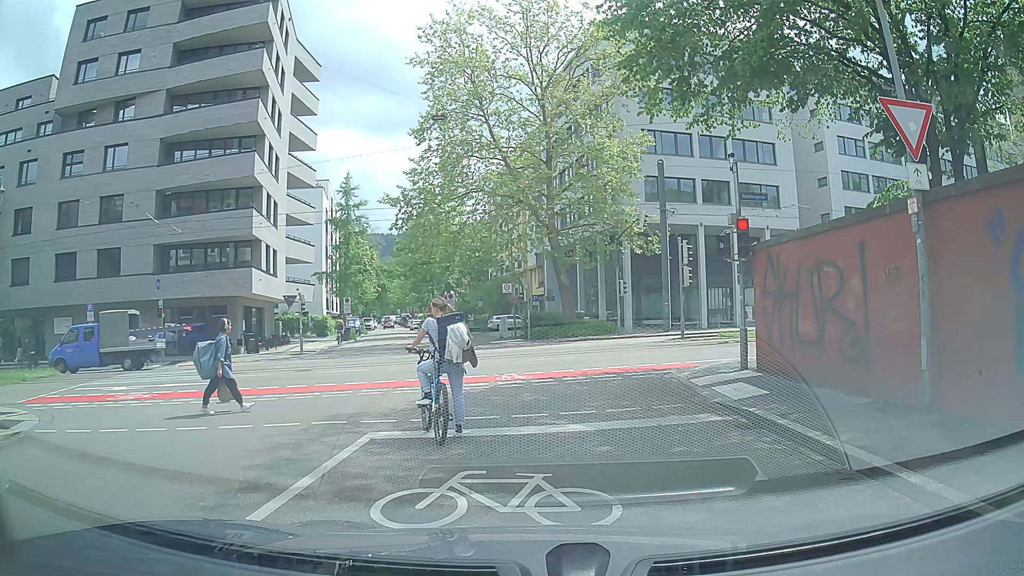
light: Day
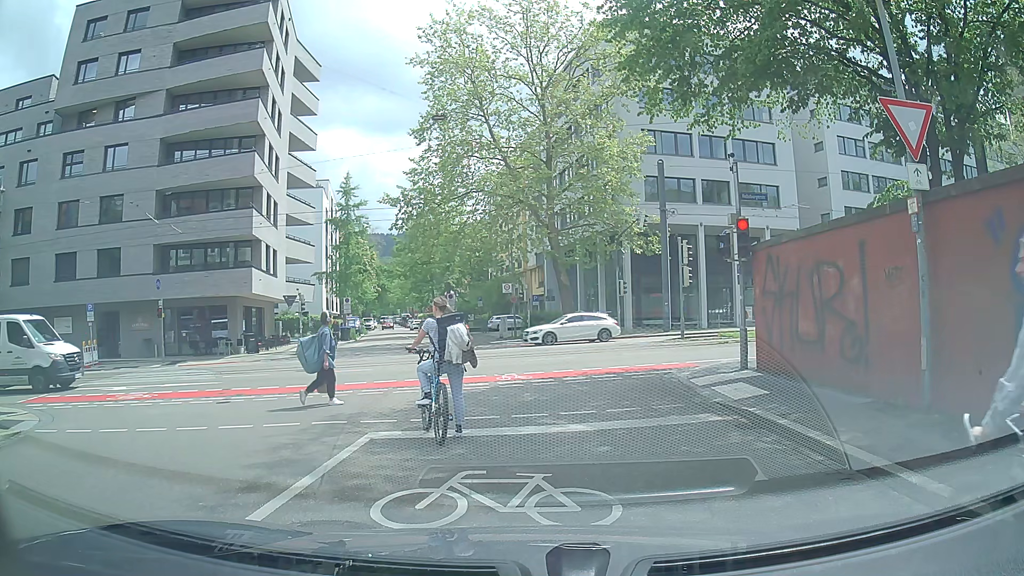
(0.0, 0.0) m; 0°
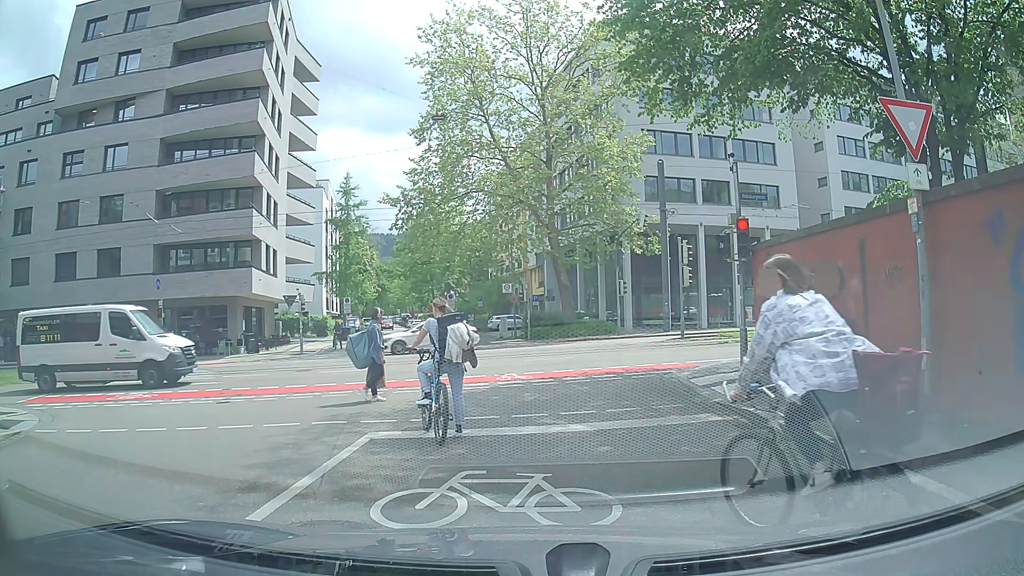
(0.0, 0.0) m; 0°
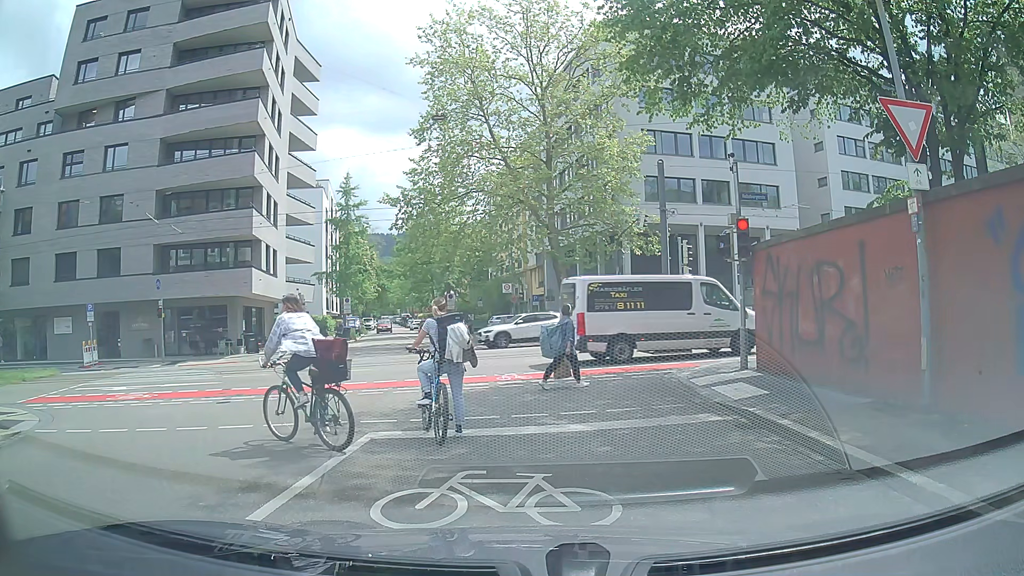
(0.0, 0.0) m; 0°
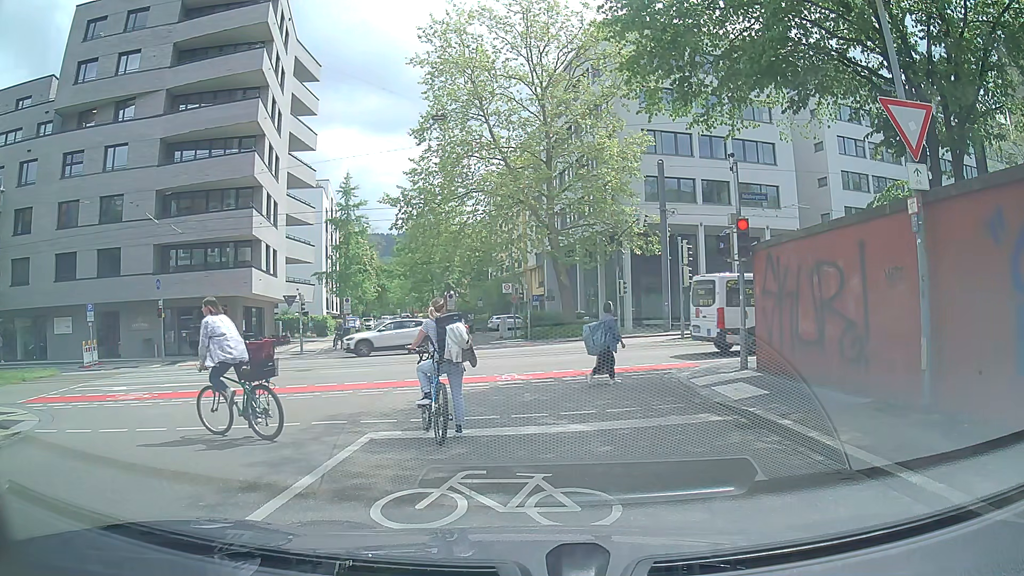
(0.0, 0.0) m; 0°
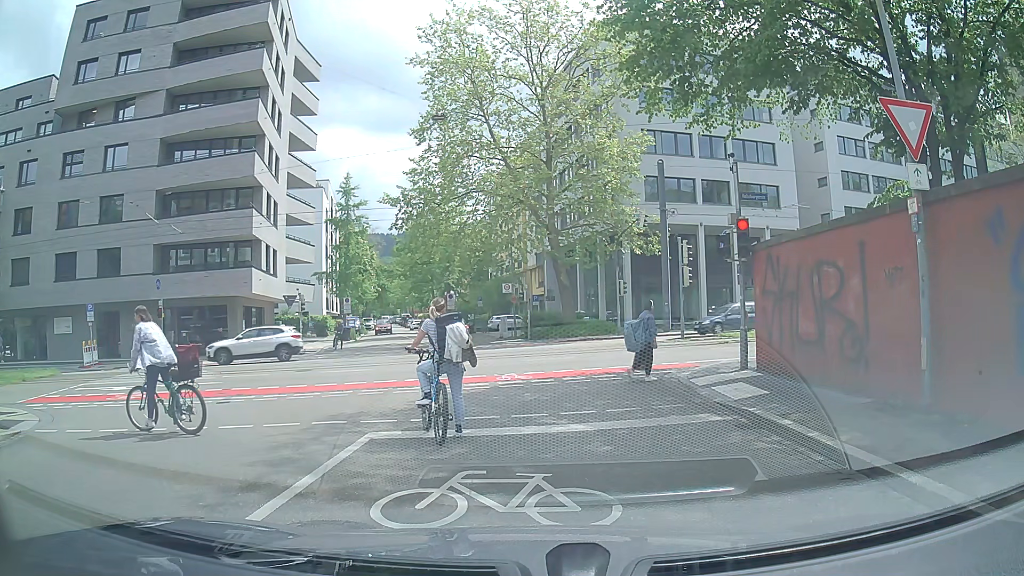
(0.0, 0.0) m; 0°
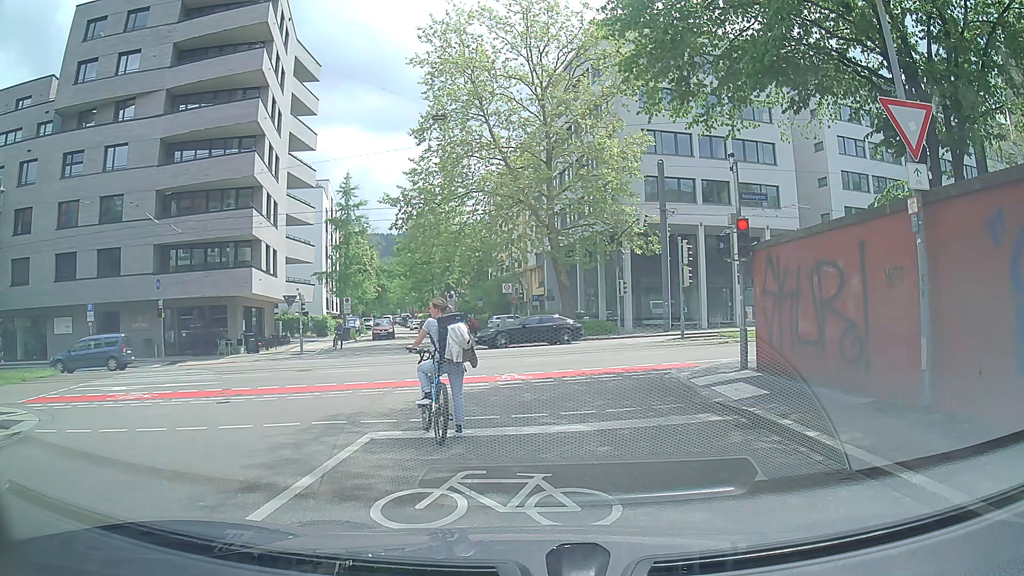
(0.0, 0.0) m; 0°
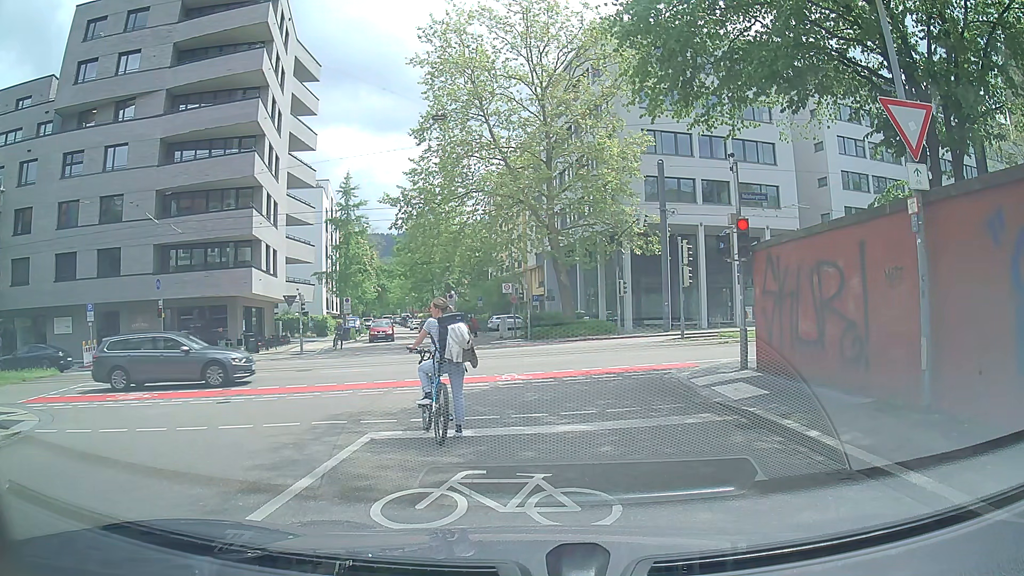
(0.0, 0.0) m; 0°
